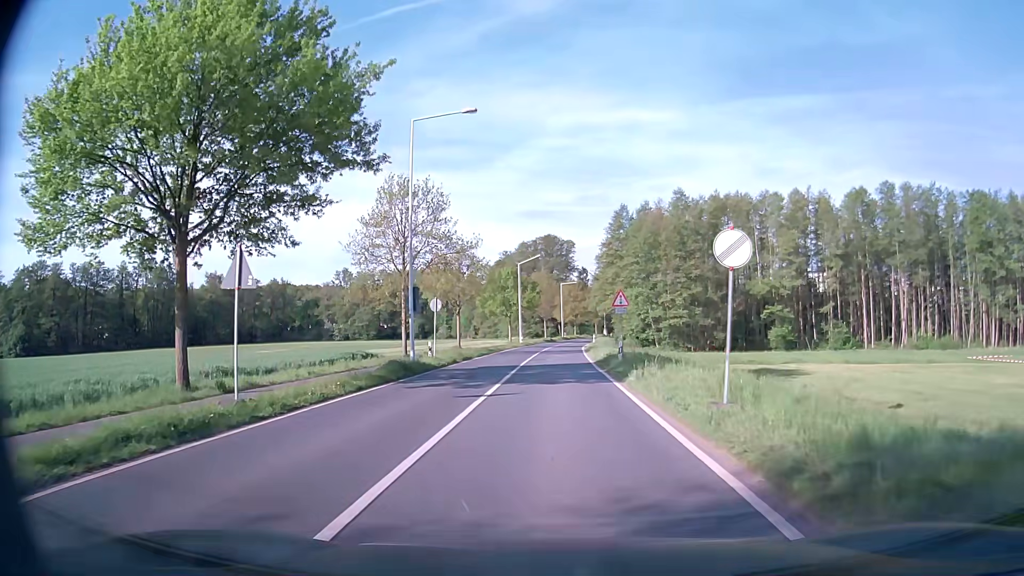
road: secondary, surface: asphalt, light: Day
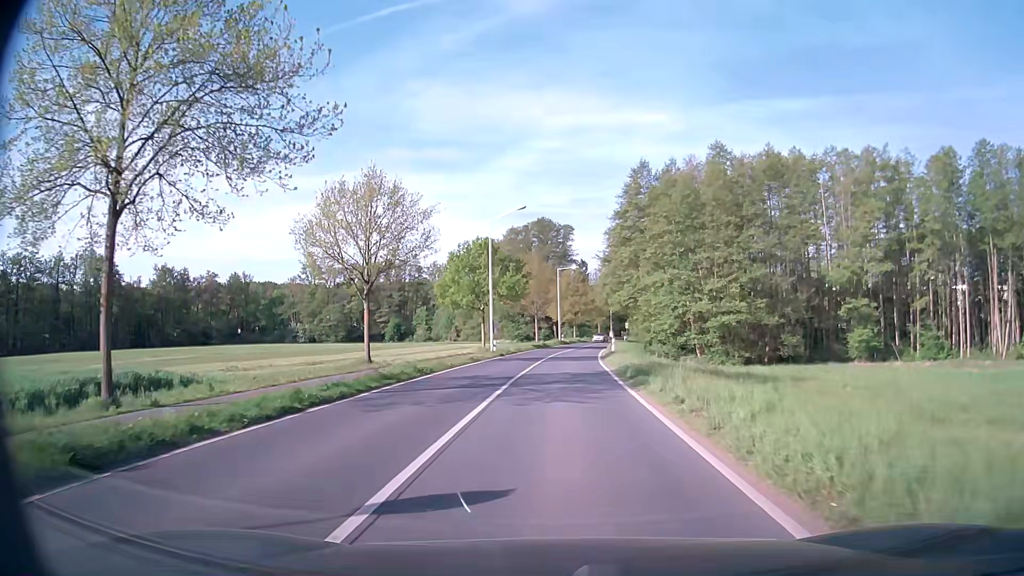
(0.0, +29.8) m; 0°
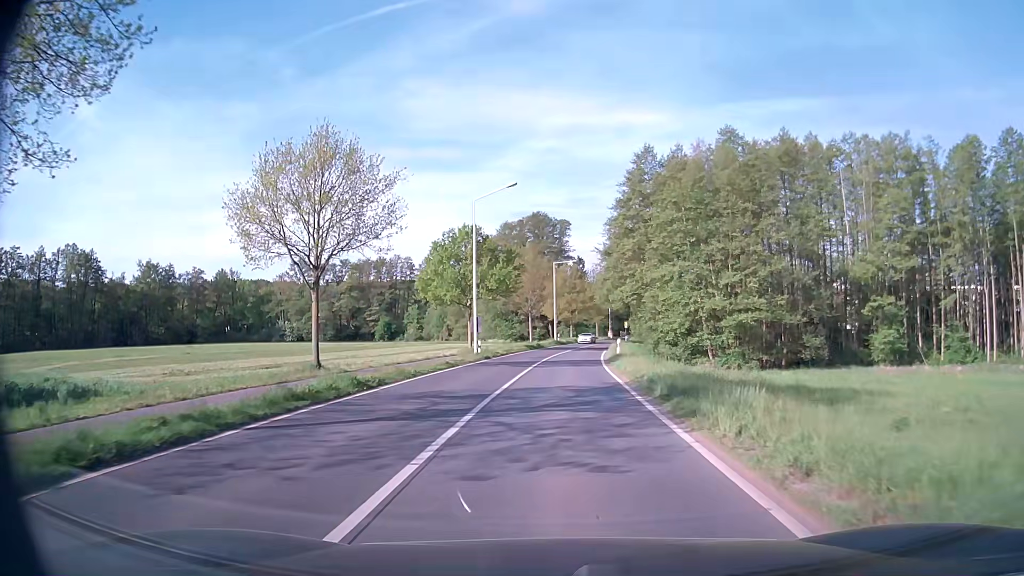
(0.0, +6.9) m; 0°
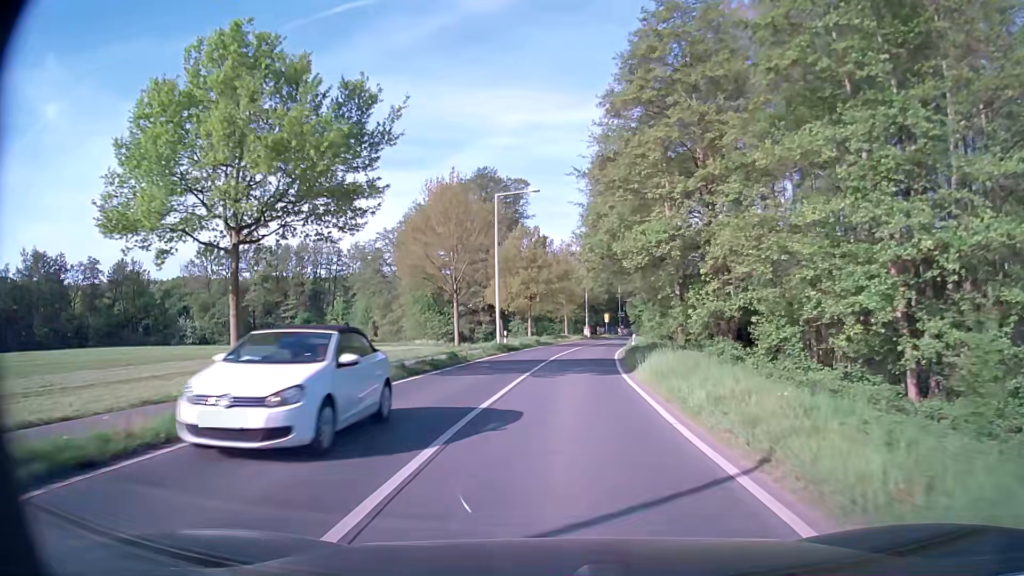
(+0.9, +38.0) m; +3°
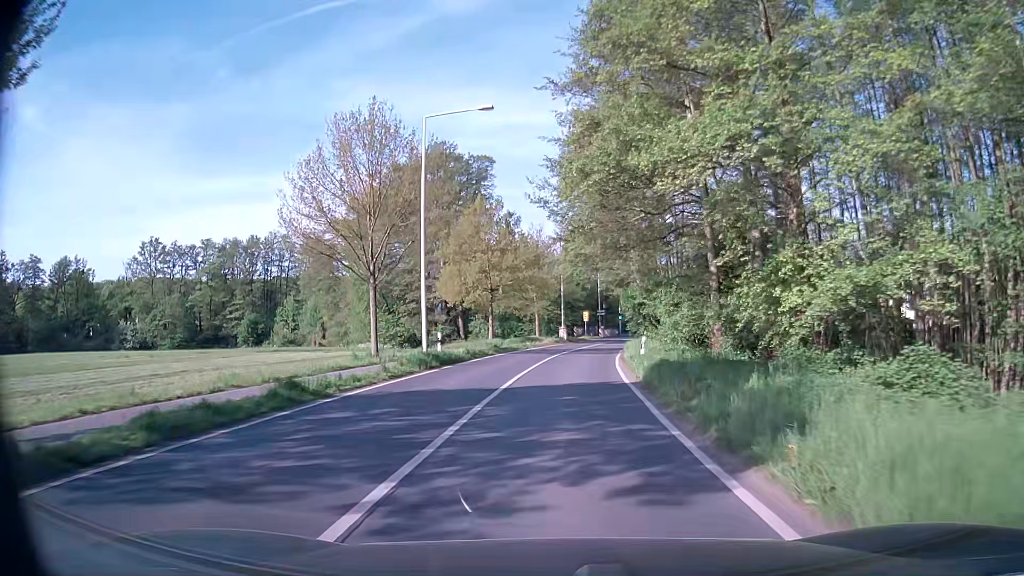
(+0.3, +15.6) m; +2°
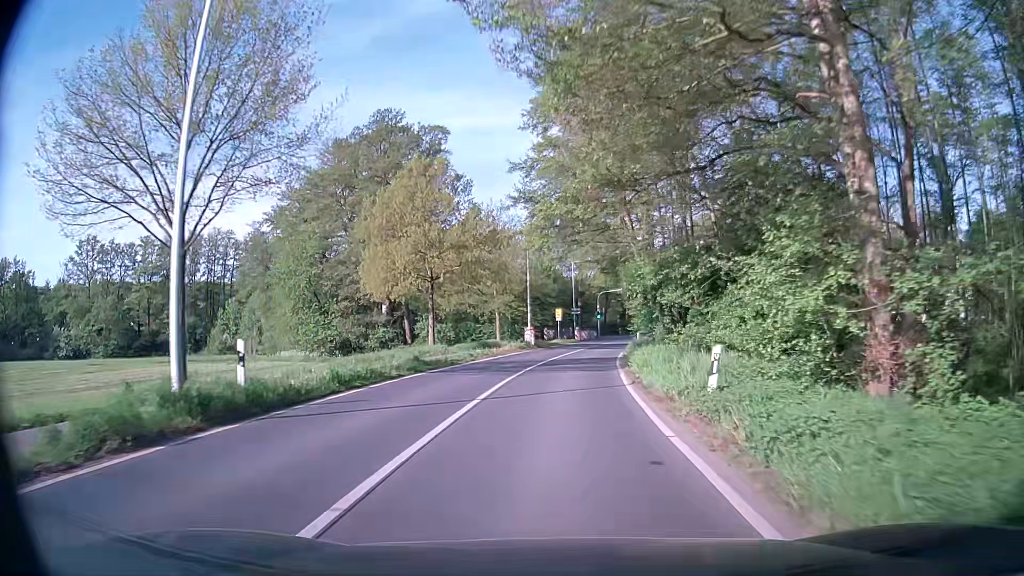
(+0.3, +15.5) m; +2°
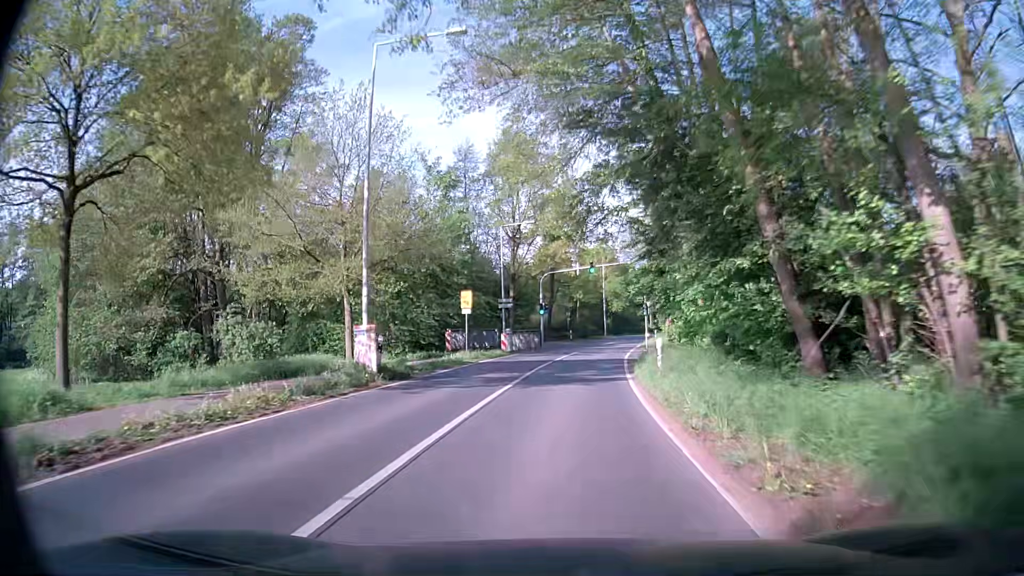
(+1.6, +30.6) m; +6°
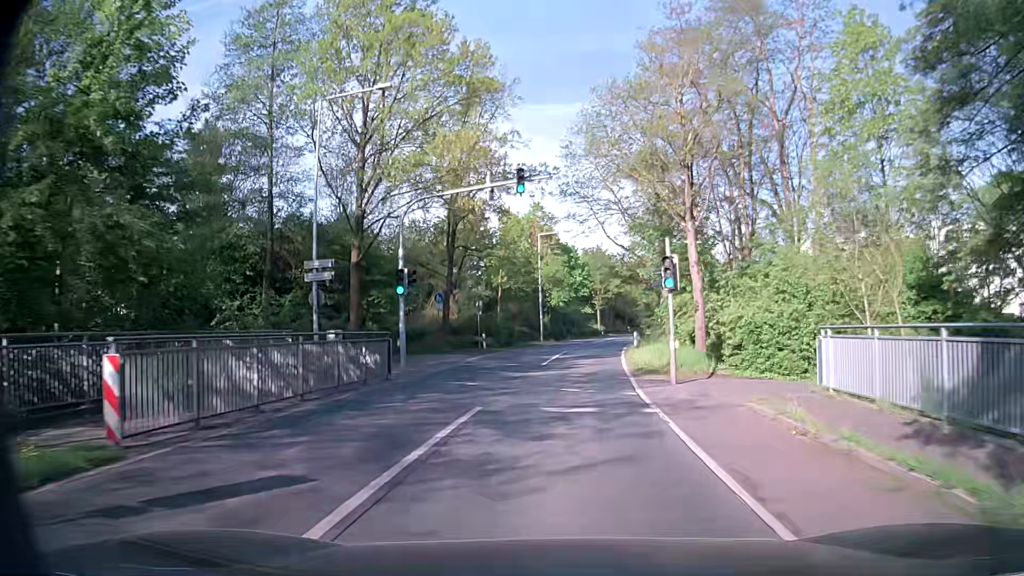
(+1.4, +30.4) m; +5°
(0, +10) (+1, +20) (+2, +30) (+3, +40) (+4, +50) (+6, +60) (+7, +70) (+9, +79) (+12, +89) (+14, +99) m
